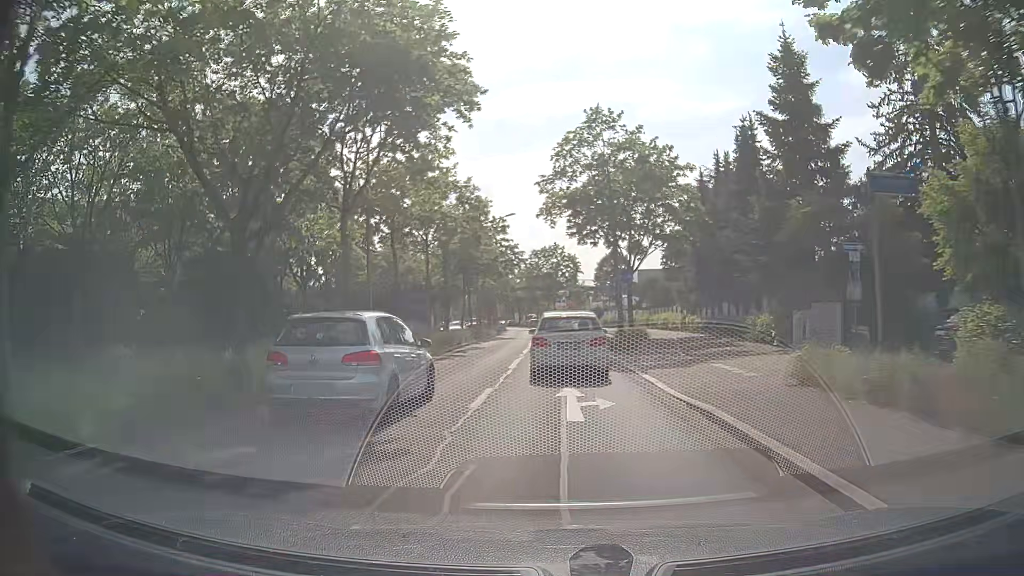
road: primary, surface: asphalt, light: Day
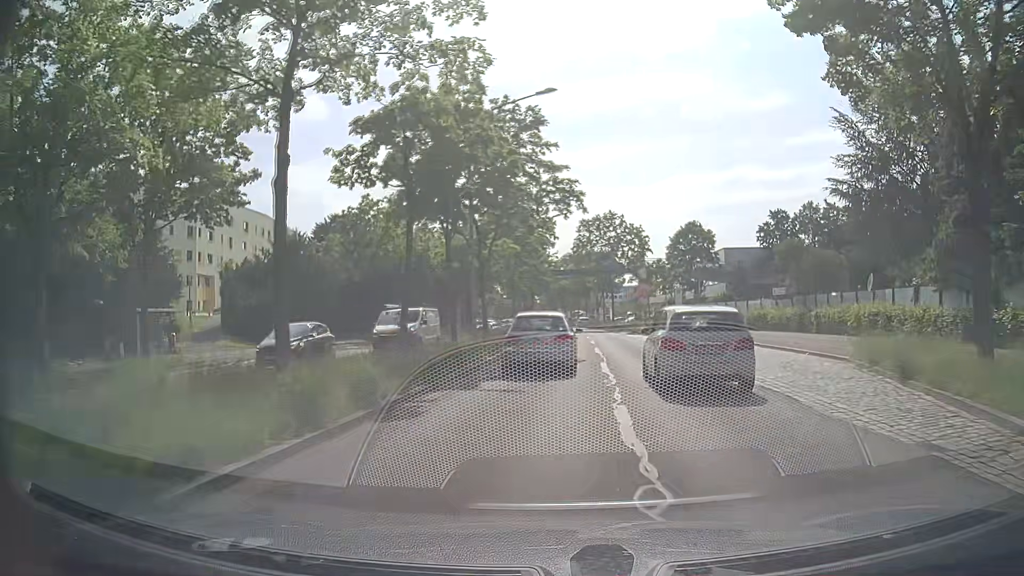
(-1.9, +30.2) m; -4°
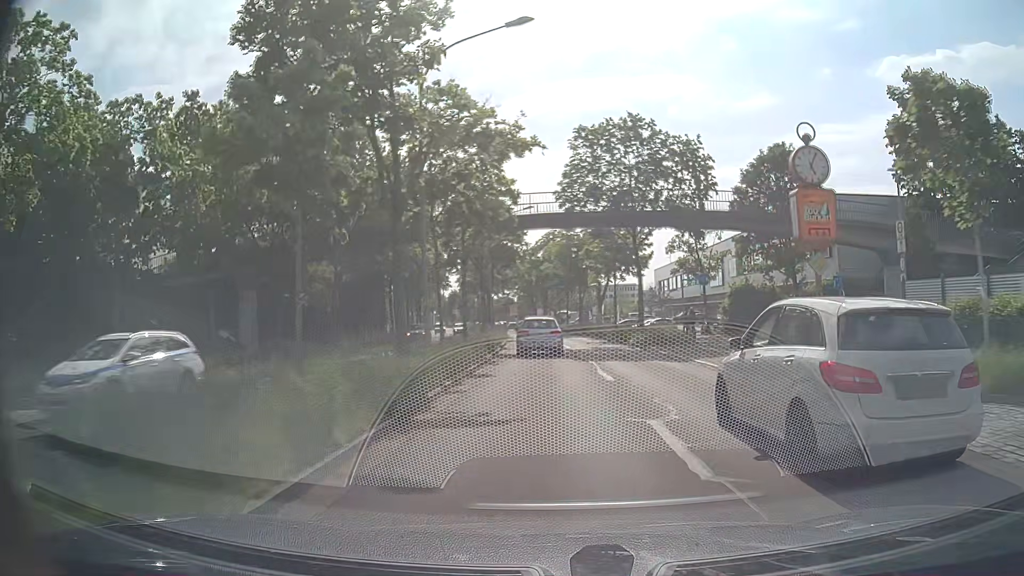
(+0.8, +37.9) m; +2°
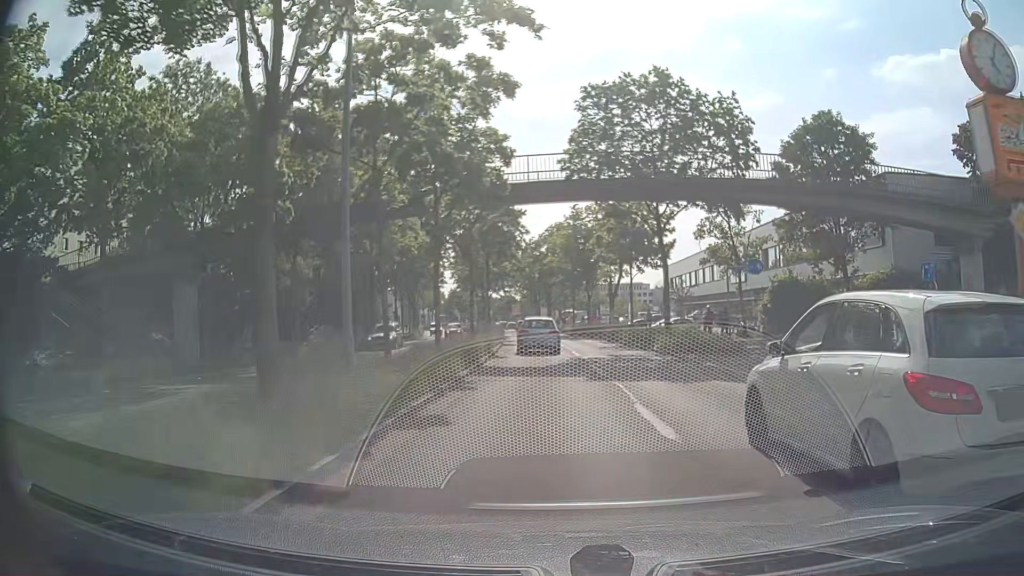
(0.0, +7.4) m; -1°
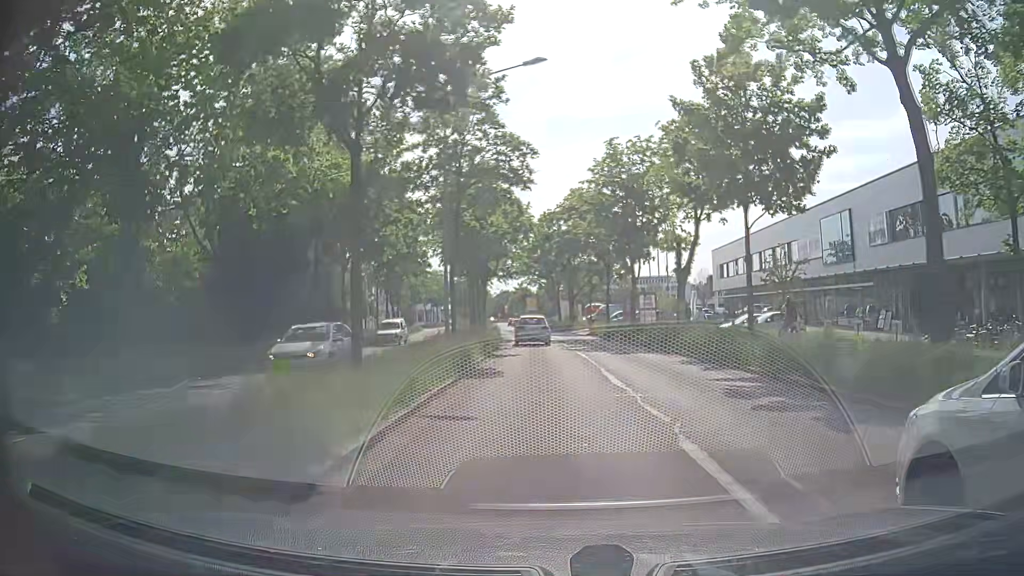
(-0.3, +21.6) m; -2°
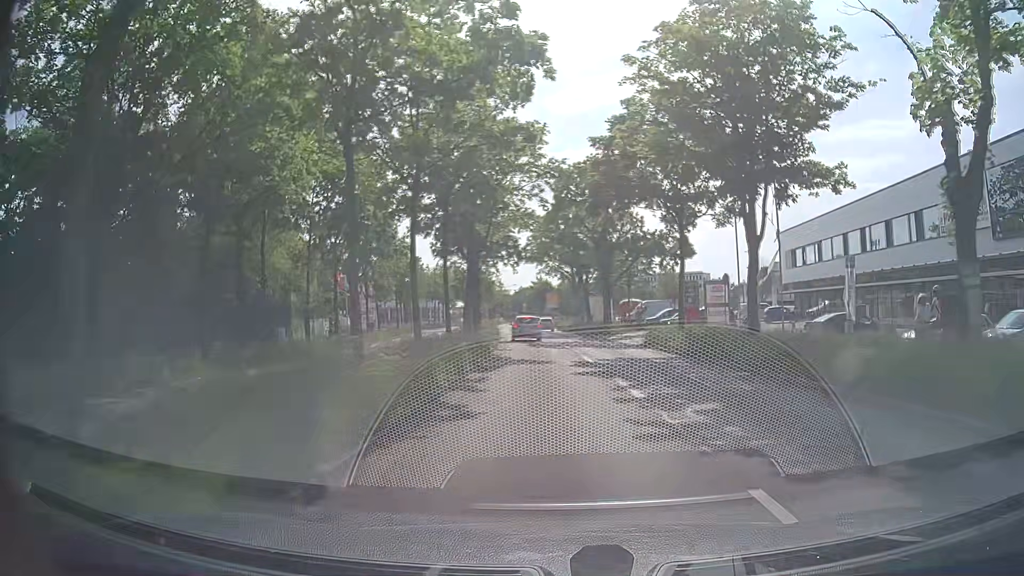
(-0.4, +20.4) m; -1°
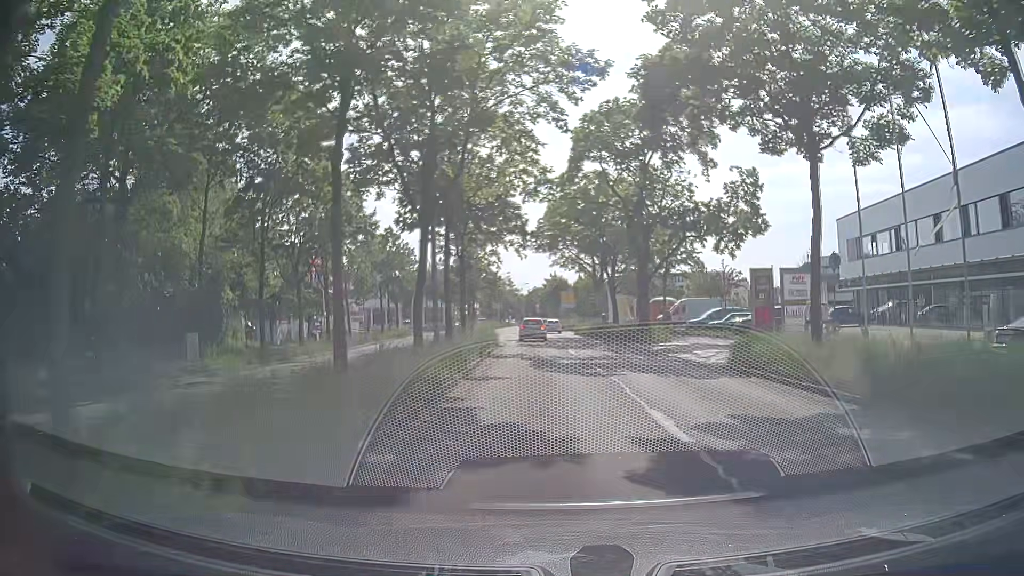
(-0.4, +13.1) m; -2°
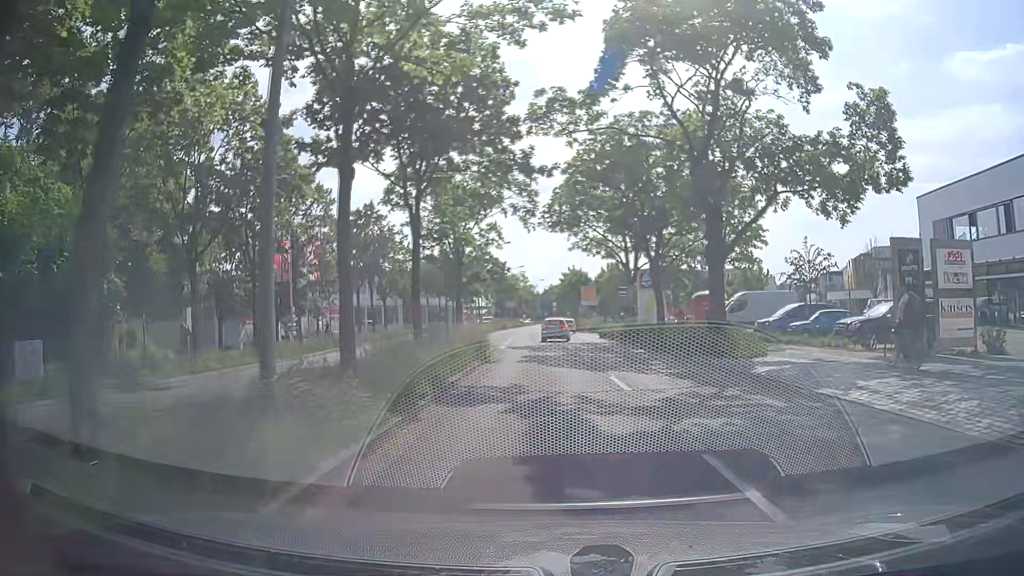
(-0.2, +12.9) m; -2°
(0, +10) (0, +20) (-1, +30) (-1, +40) (-1, +50) (-2, +60) (-2, +70) (-2, +80) (-2, +90) (-2, +100) m
